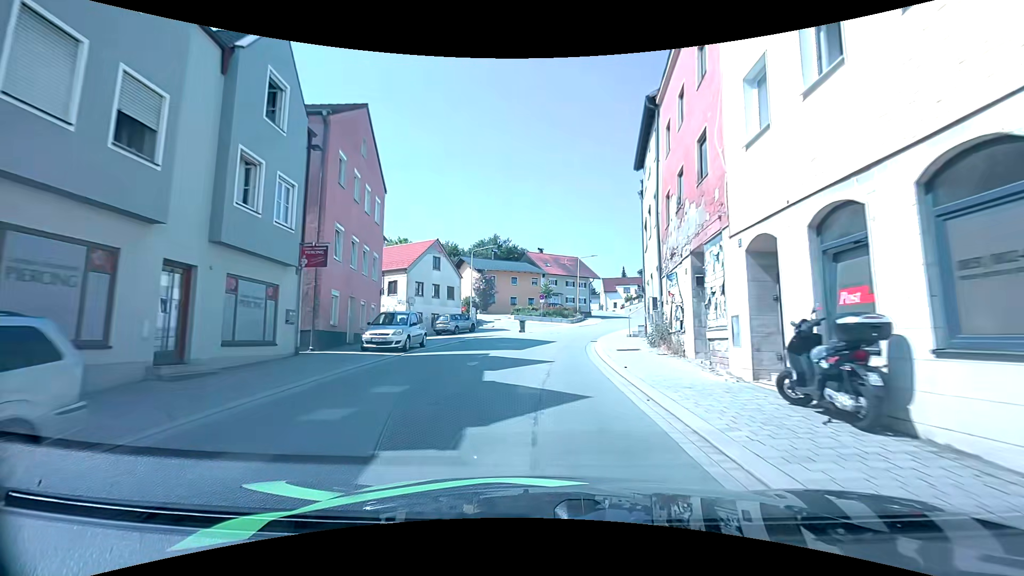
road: tertiary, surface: asphalt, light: Day
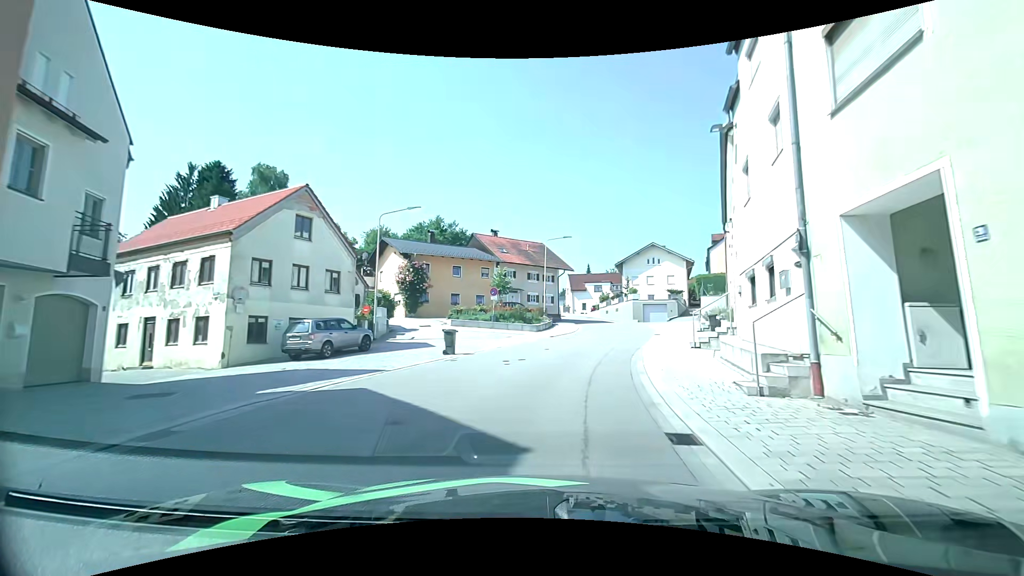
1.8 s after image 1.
(+0.5, +18.0) m; +6°
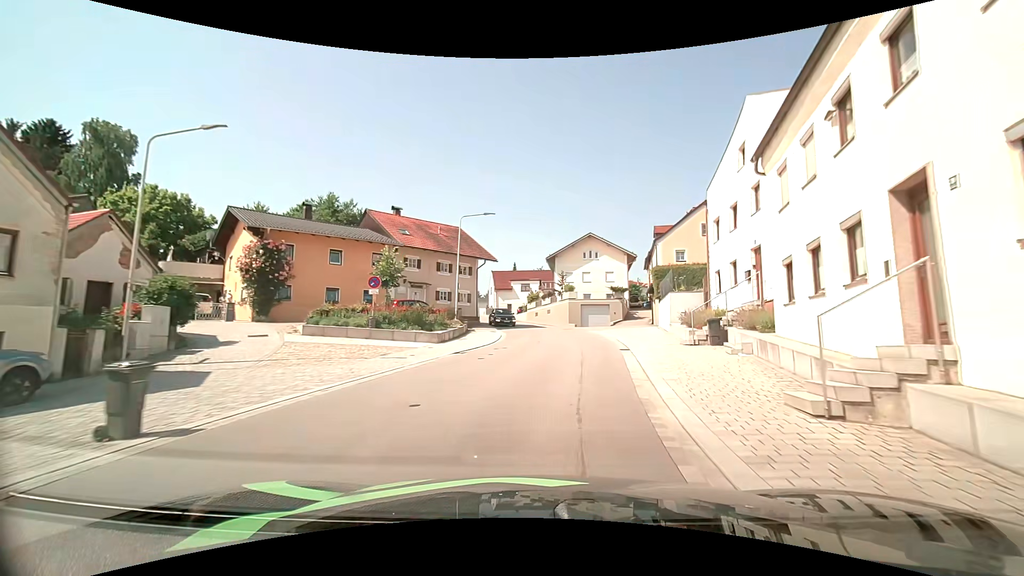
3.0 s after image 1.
(+0.5, +11.7) m; +7°
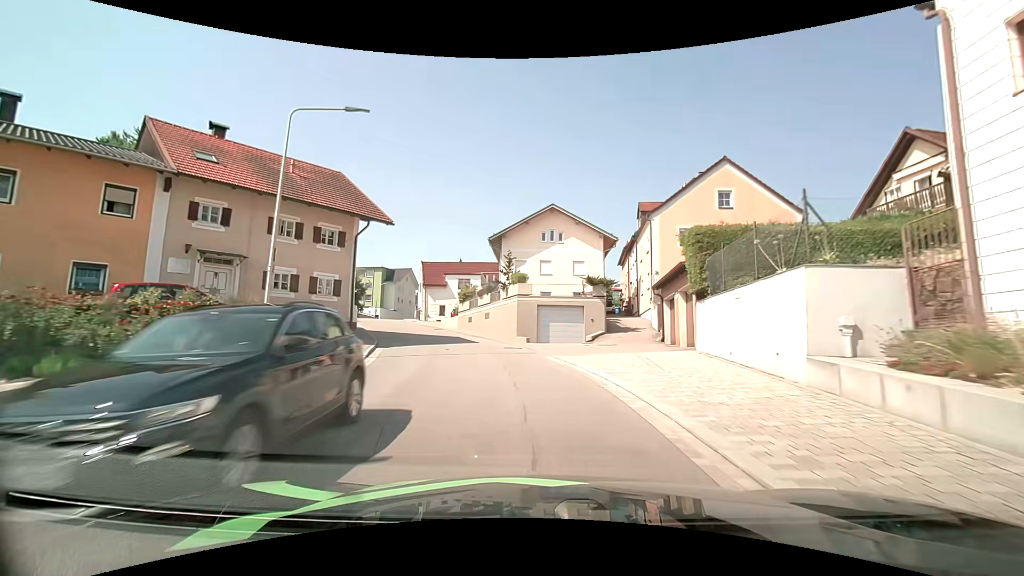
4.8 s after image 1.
(+1.5, +17.7) m; +7°
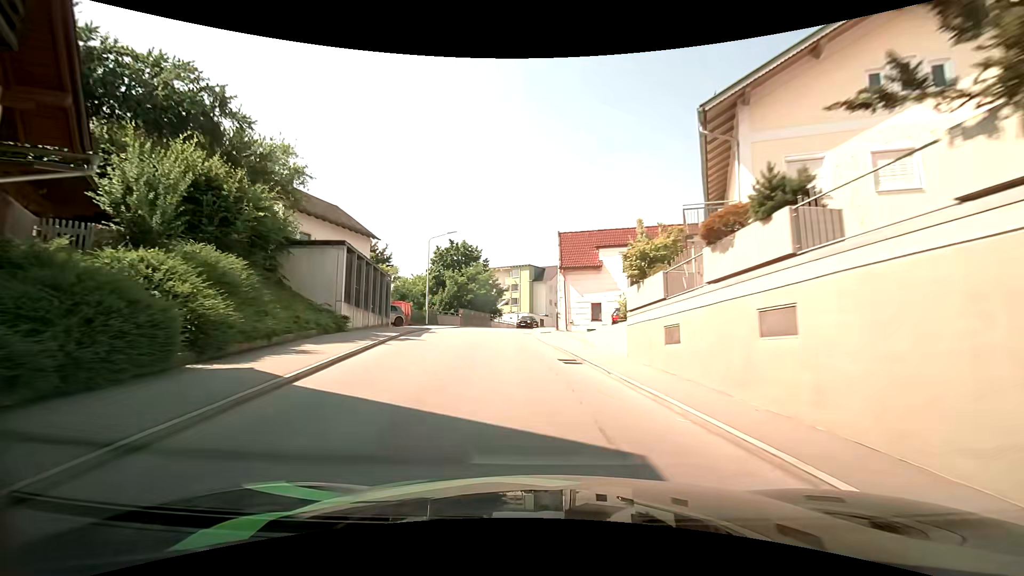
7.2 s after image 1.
(-3.3, +24.3) m; -18°
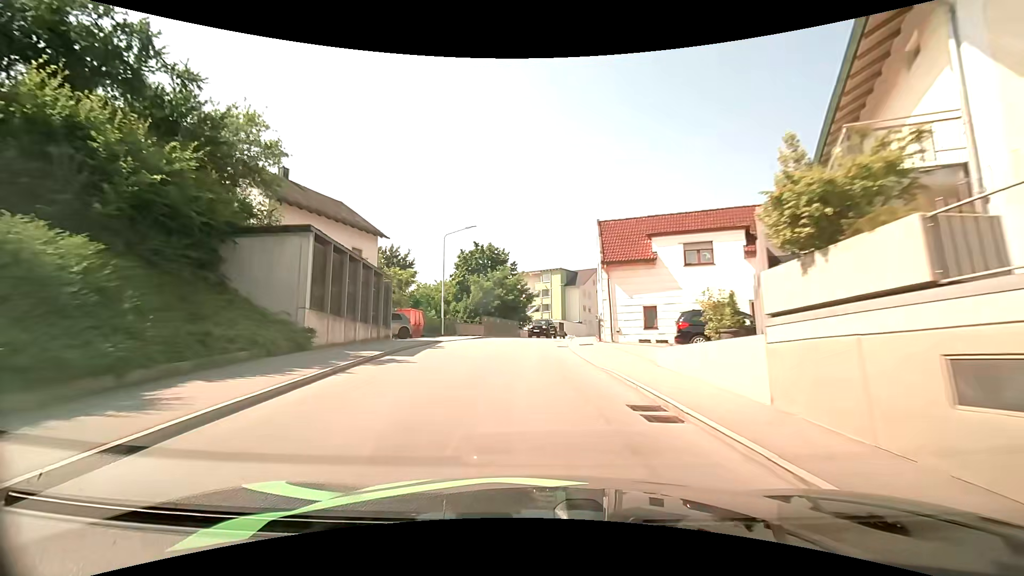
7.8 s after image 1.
(-0.3, +6.3) m; -4°
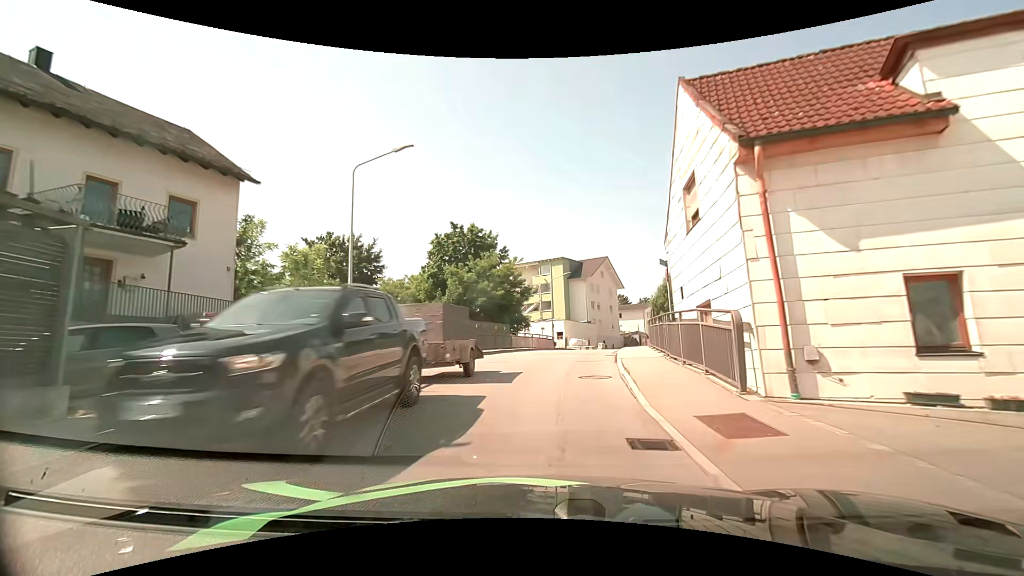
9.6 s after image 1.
(-0.3, +17.2) m; 0°
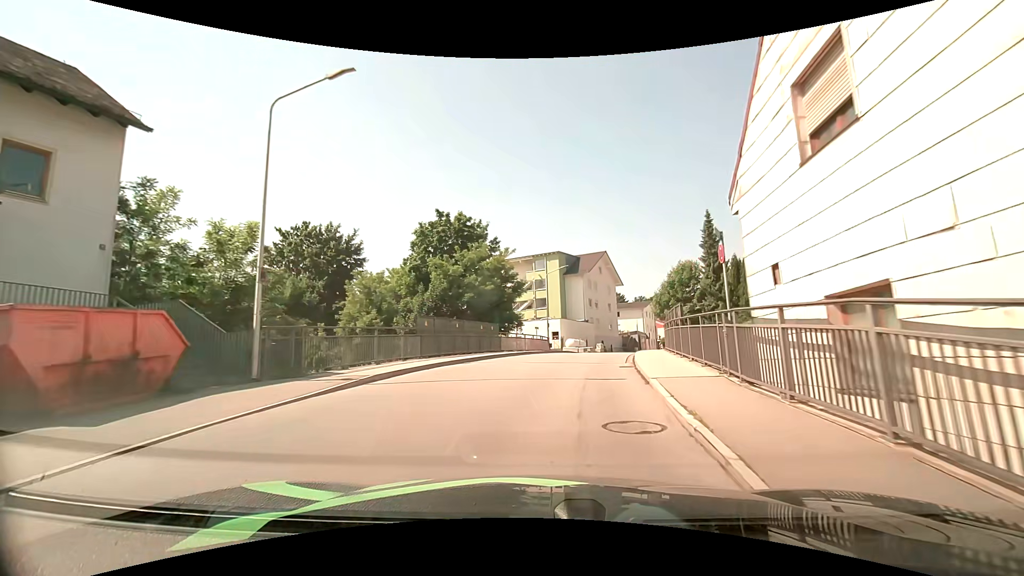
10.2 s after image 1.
(0.0, +5.5) m; 0°
(0, +10) (+1, +20) (+3, +30) (+6, +39) (+9, +49) (+12, +58) (+16, +68) (+19, +77) (+22, +87) (+26, +96) m
